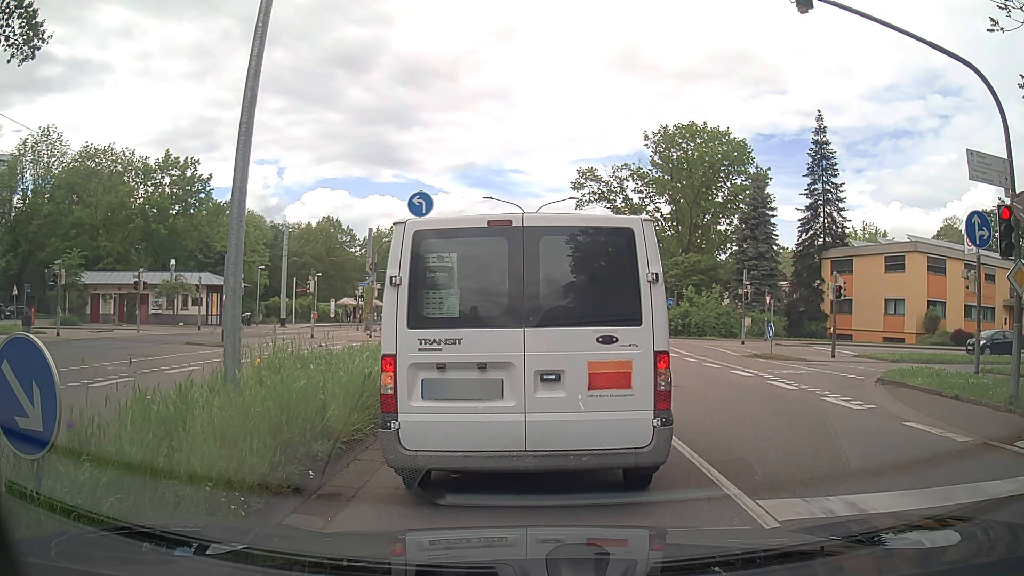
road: secondary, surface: asphalt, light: Day
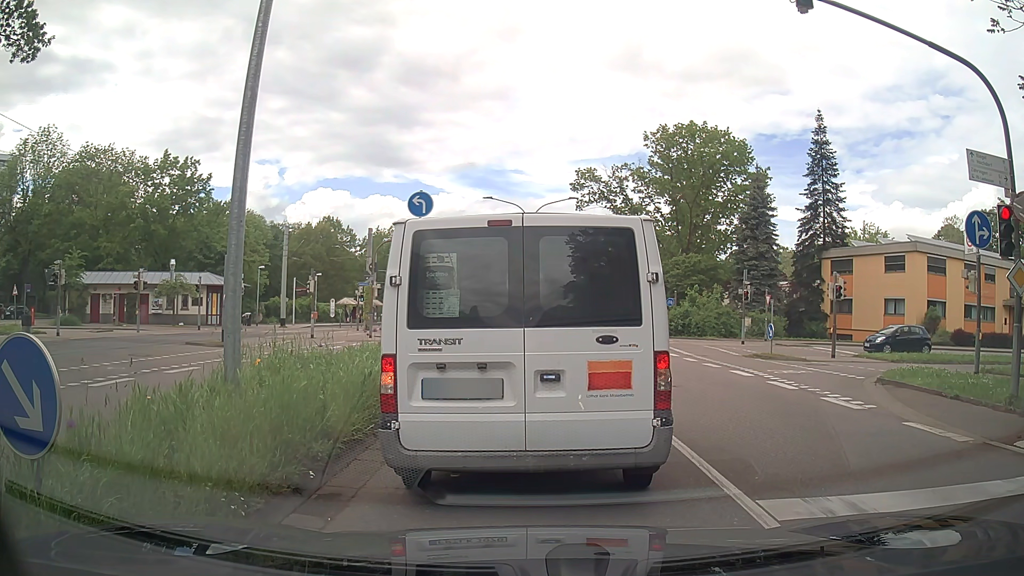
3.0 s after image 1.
(0.0, 0.0) m; 0°
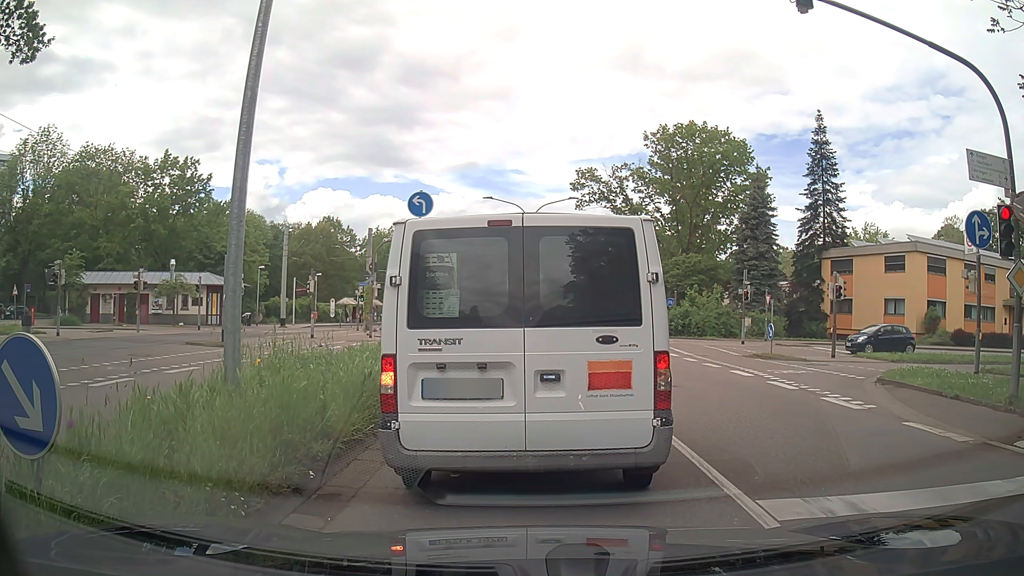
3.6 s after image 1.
(0.0, 0.0) m; 0°
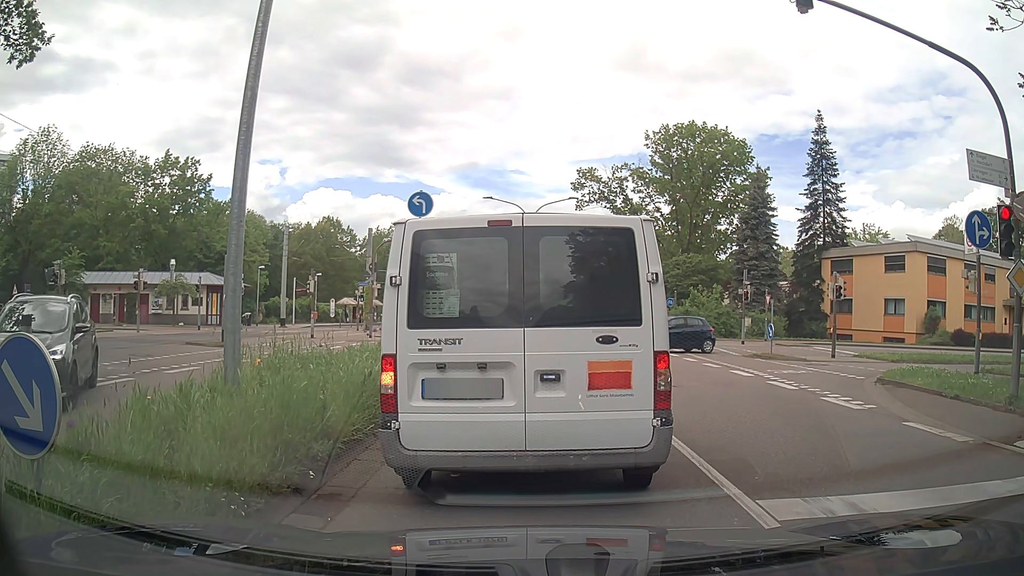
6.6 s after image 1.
(0.0, 0.0) m; 0°
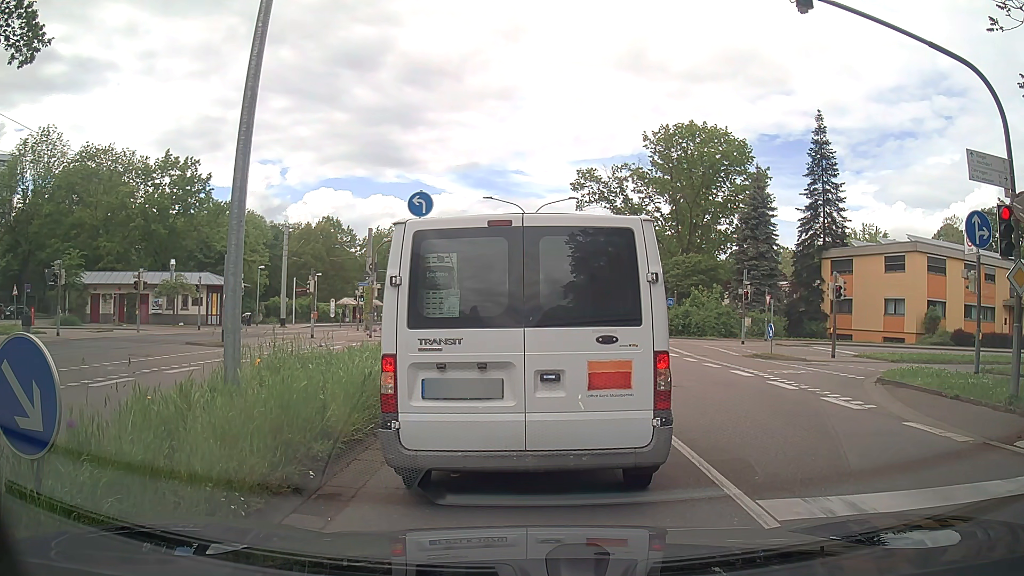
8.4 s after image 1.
(0.0, 0.0) m; 0°
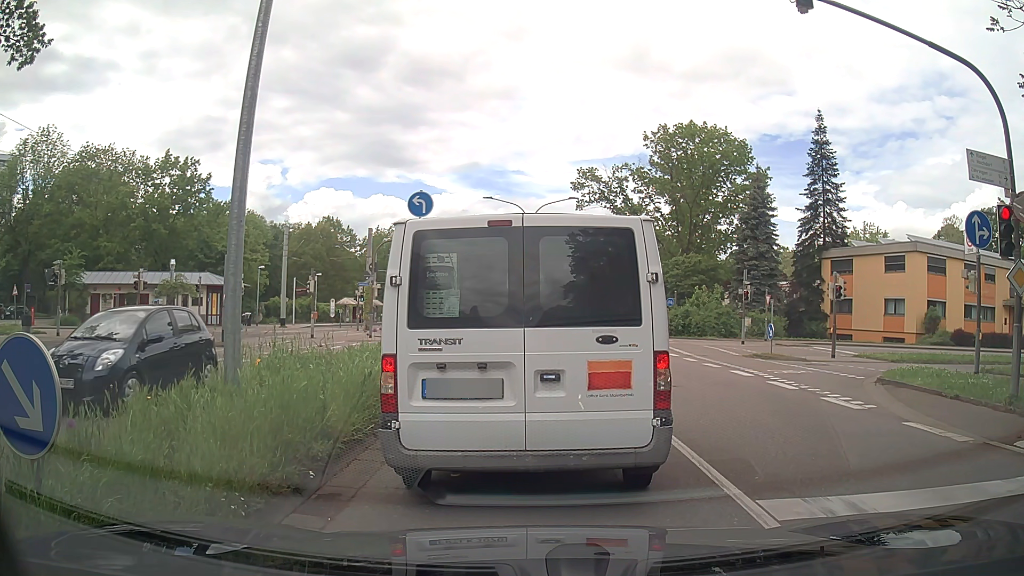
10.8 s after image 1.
(0.0, 0.0) m; 0°
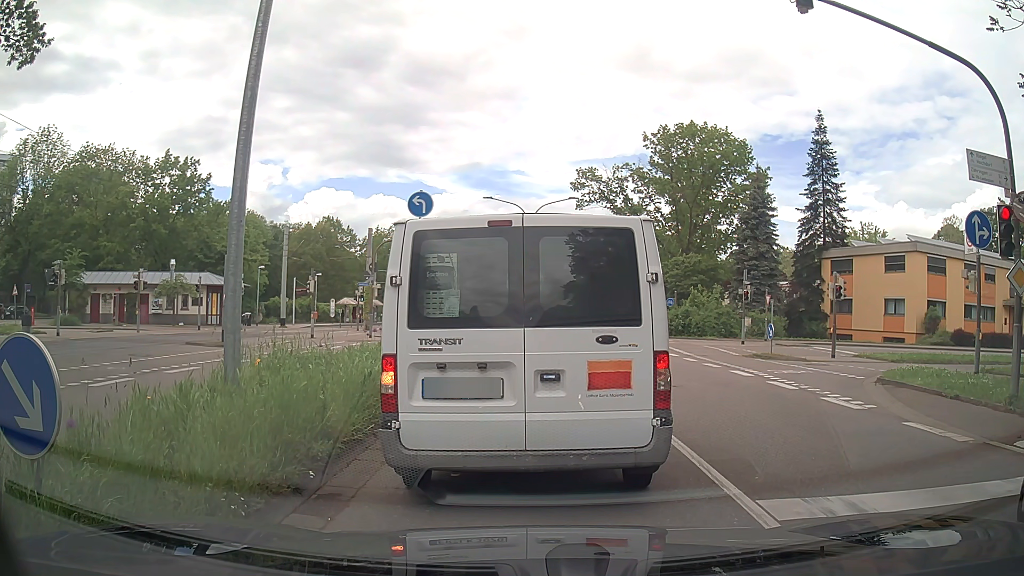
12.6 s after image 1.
(0.0, 0.0) m; 0°
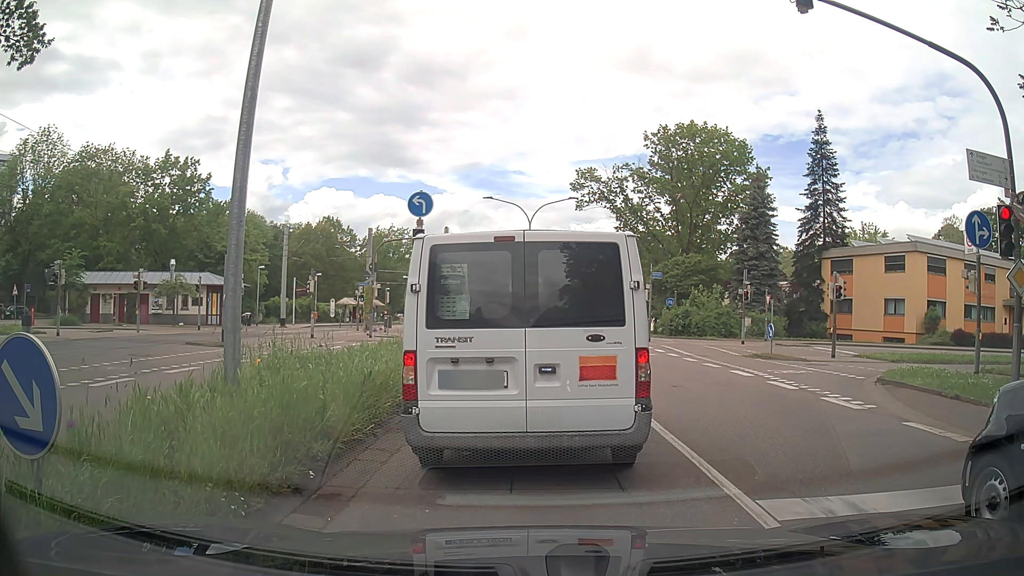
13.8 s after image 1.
(0.0, 0.0) m; 0°
